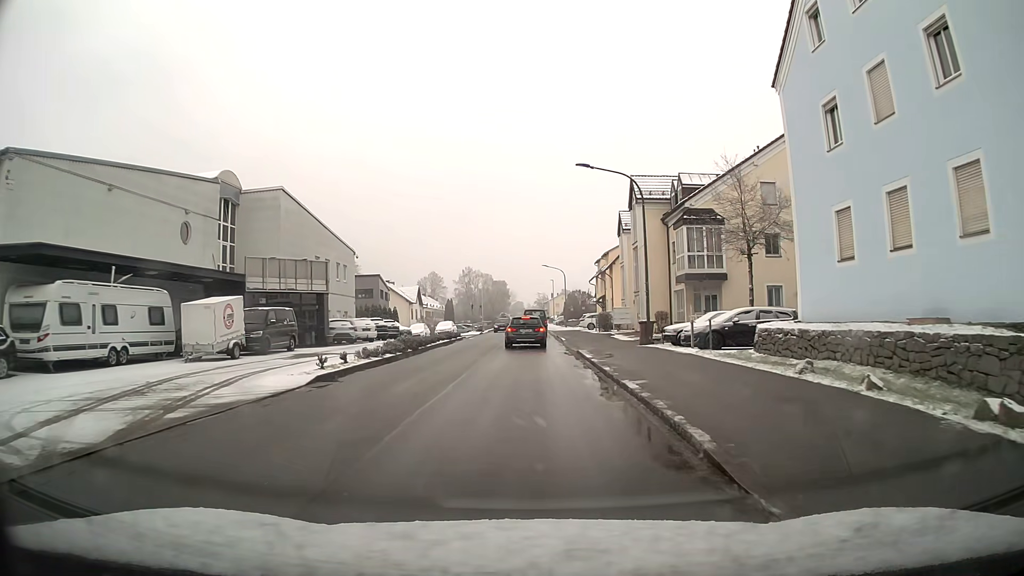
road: unclassified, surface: asphalt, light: Day
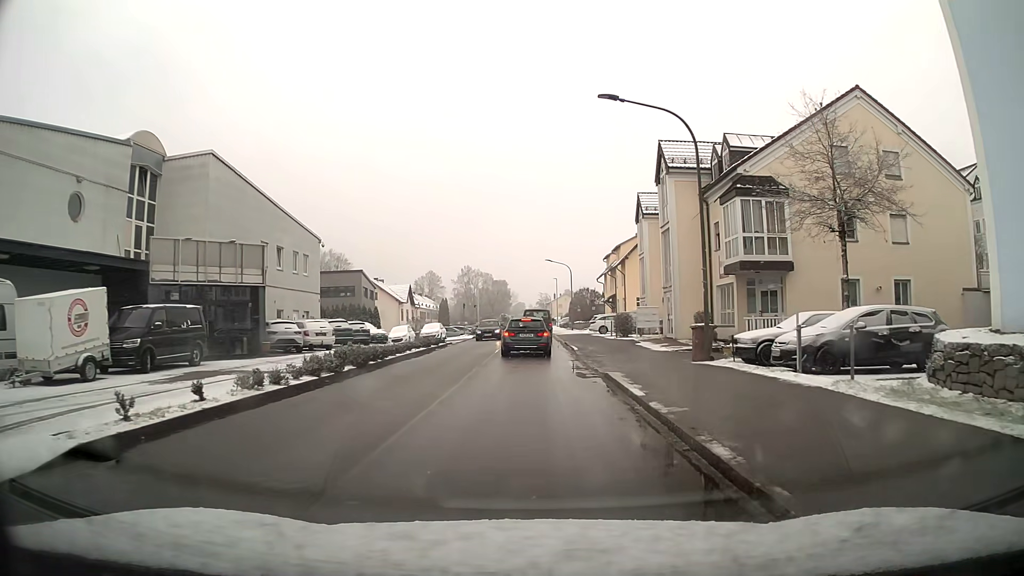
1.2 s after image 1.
(0.0, +8.9) m; 0°
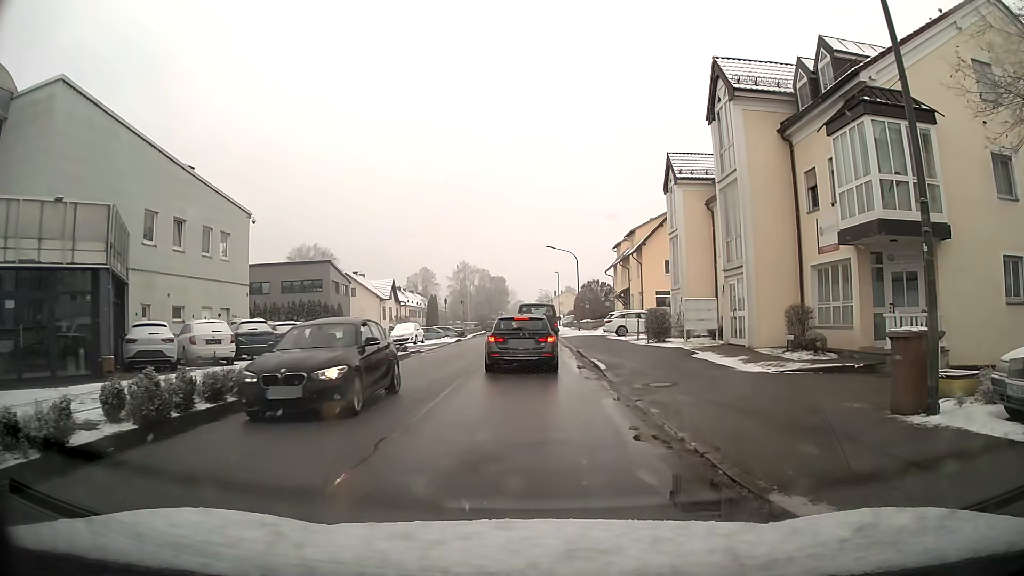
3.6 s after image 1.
(+0.1, +10.8) m; 0°
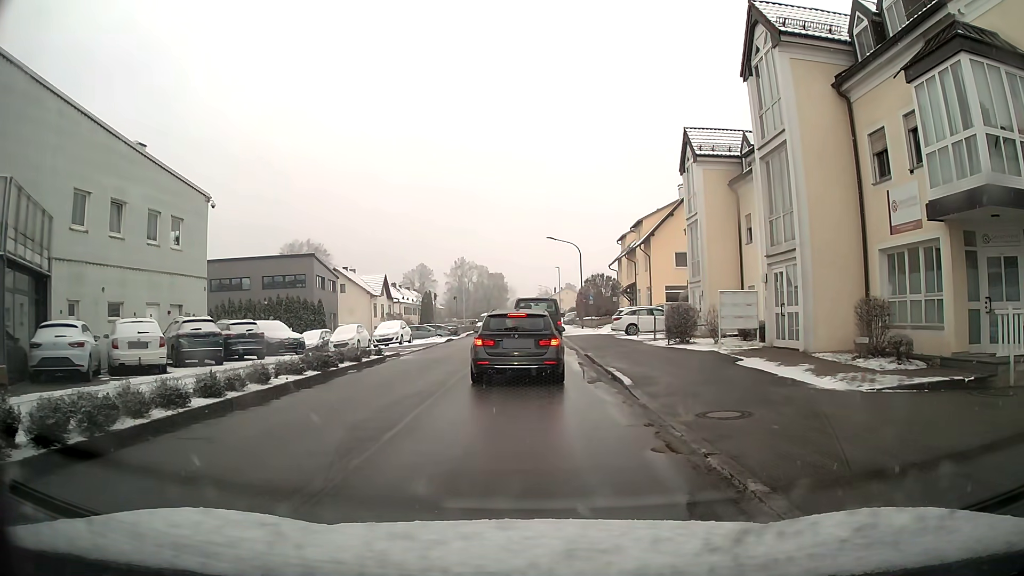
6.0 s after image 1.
(0.0, +4.2) m; -1°
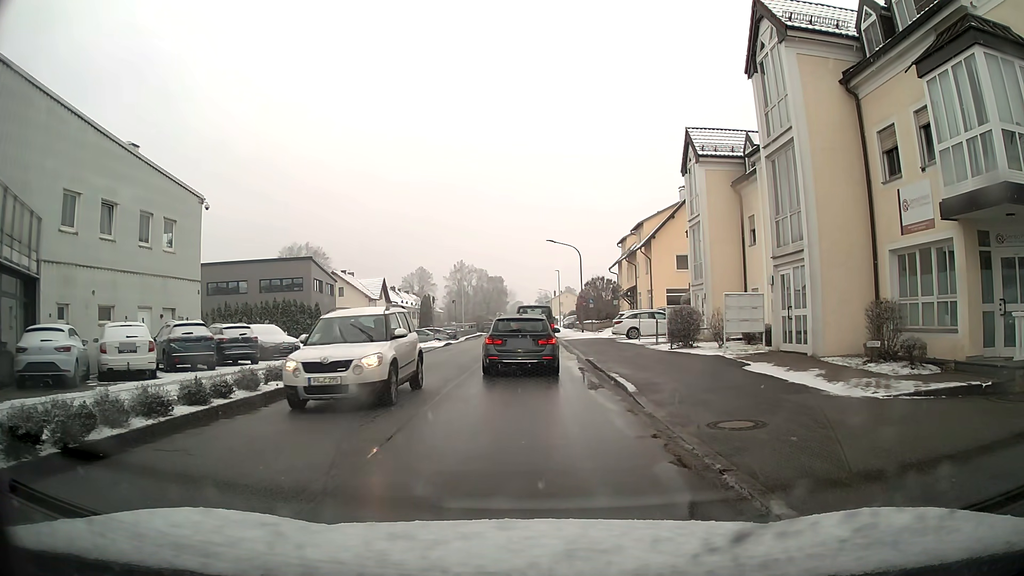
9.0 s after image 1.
(0.0, +0.6) m; 0°
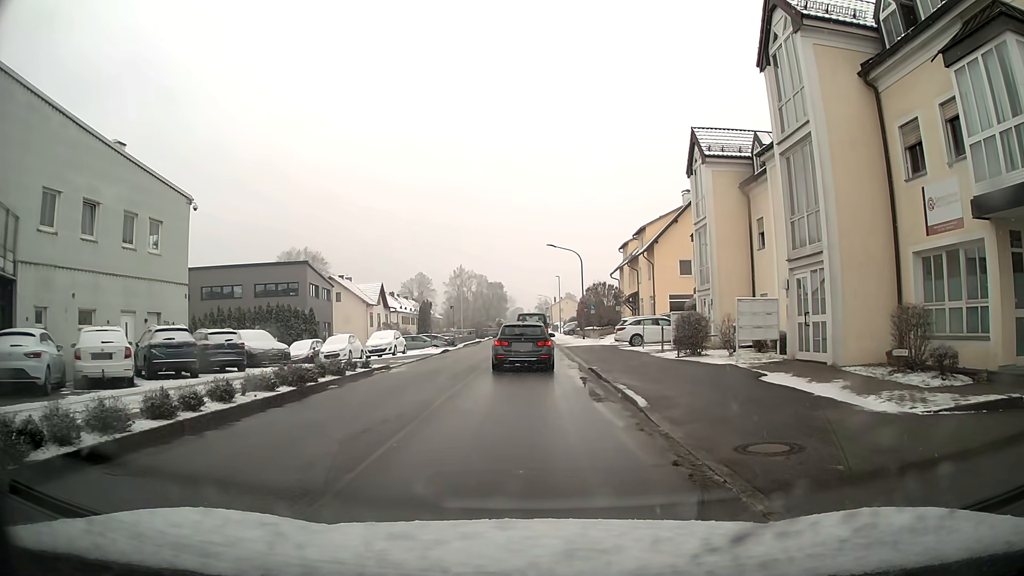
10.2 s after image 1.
(0.0, +1.3) m; 0°
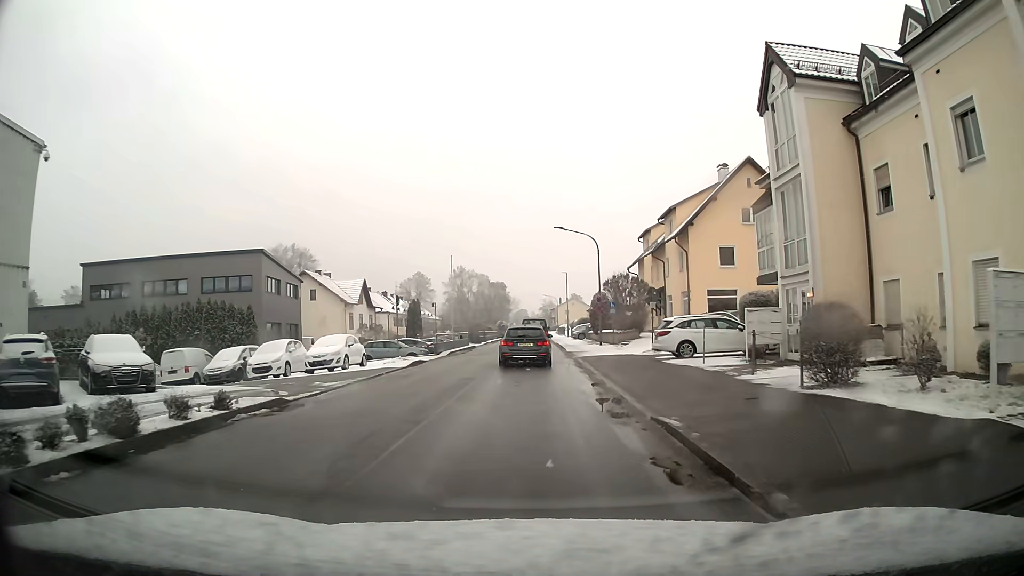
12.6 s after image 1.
(0.0, +10.9) m; 0°
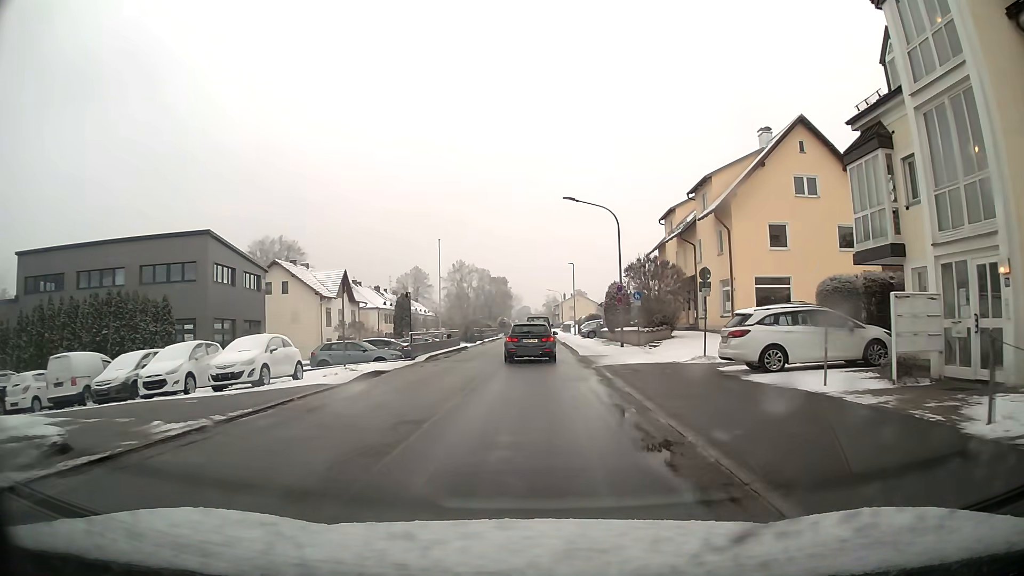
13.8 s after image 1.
(0.0, +8.8) m; 0°
(0, +10) (0, +20) (0, +30) (+1, +40) (+1, +50) (+1, +60) (+1, +70) (+1, +80) (+1, +90) (+1, +100) m
